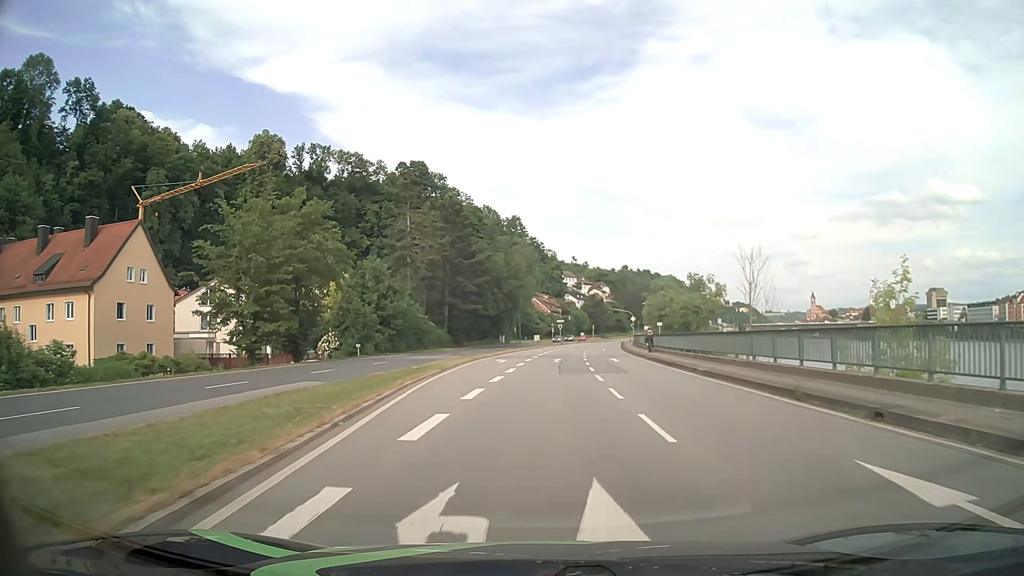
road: primary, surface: asphalt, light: Day
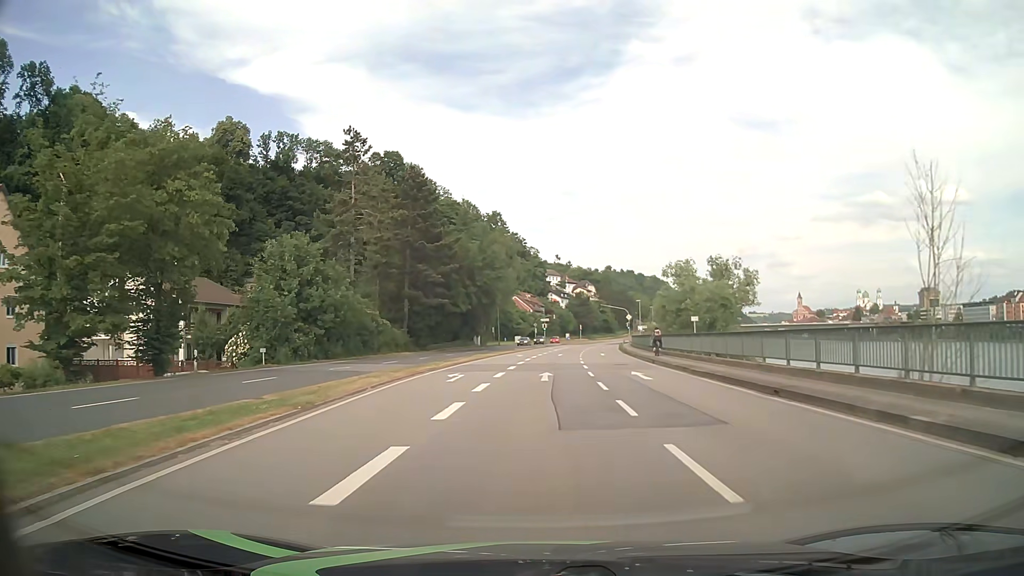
(+0.1, +15.2) m; +1°
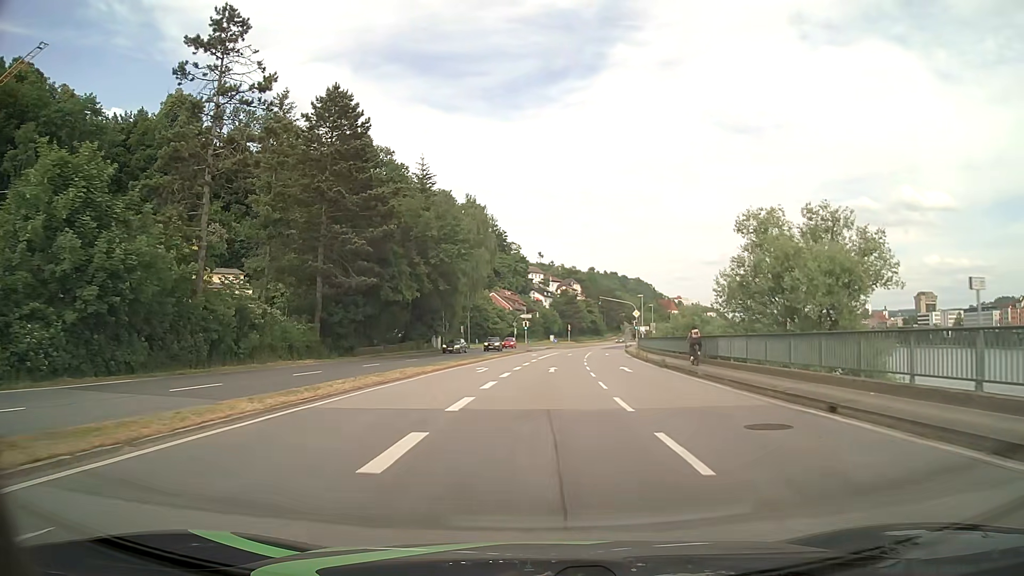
(+0.3, +22.9) m; +2°
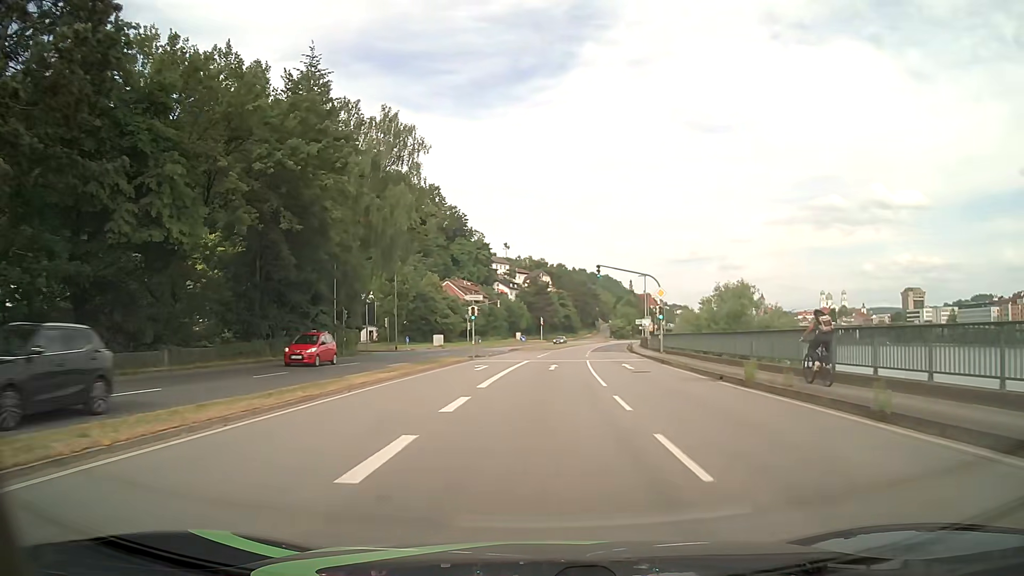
(+0.8, +30.4) m; +3°
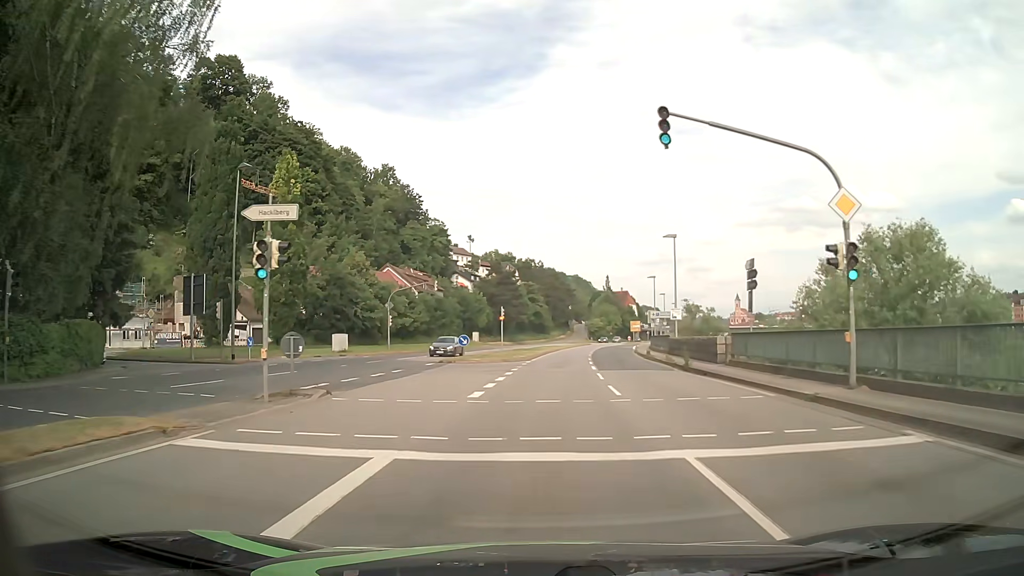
(+0.7, +30.4) m; +3°
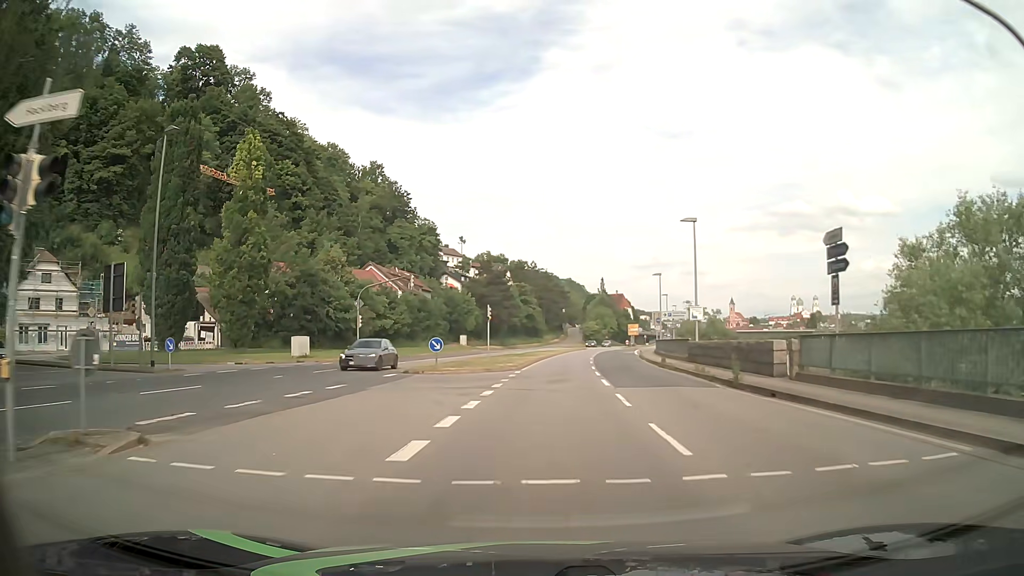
(0.0, +7.6) m; 0°
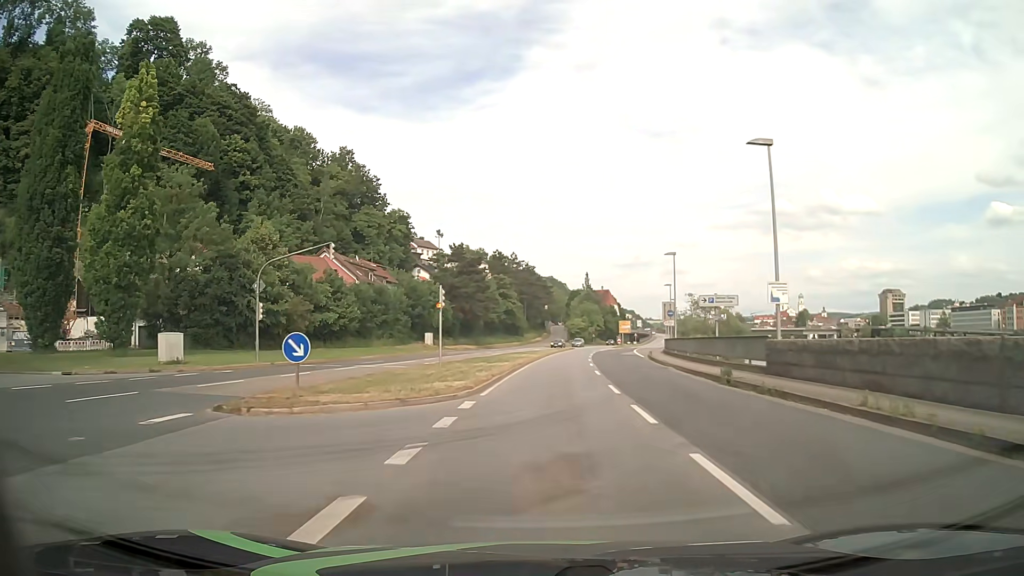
(+0.2, +15.2) m; +2°
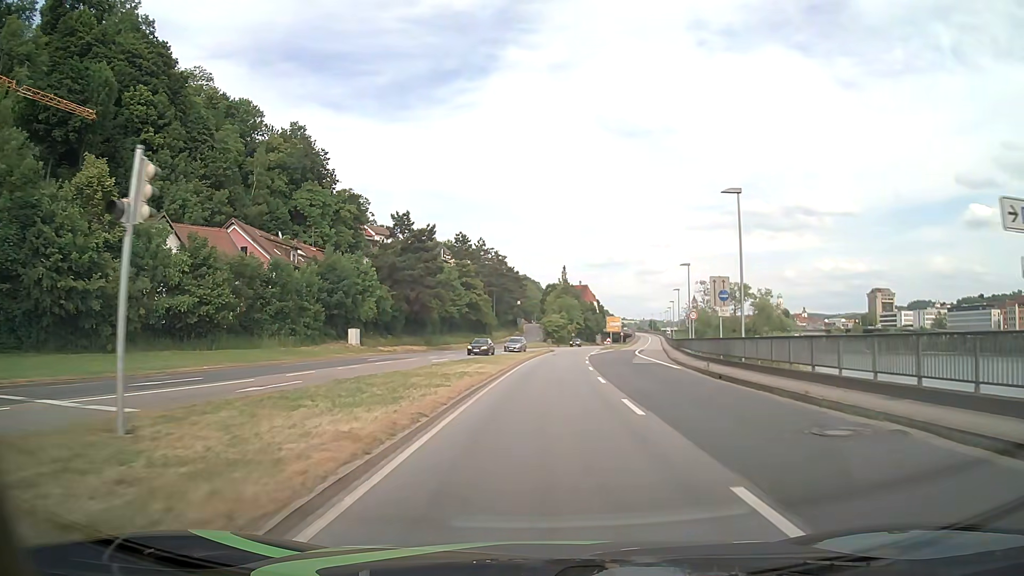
(+0.5, +22.8) m; +2°
(0, +10) (0, +20) (+1, +30) (+1, +40) (+2, +50) (+2, +60) (+3, +70) (+4, +80) (+5, +90) (+7, +100) m
